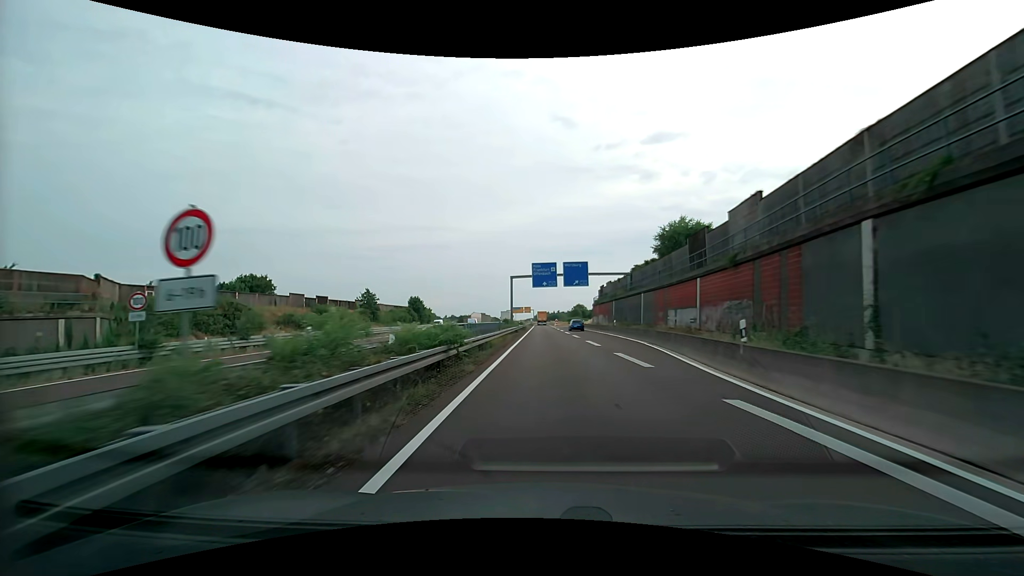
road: motorway_link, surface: asphalt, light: Day
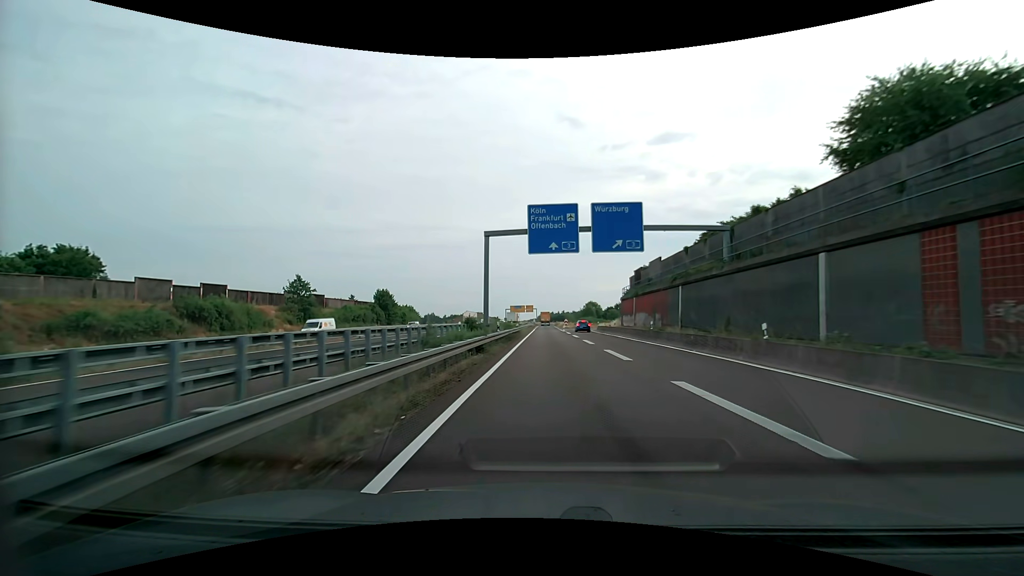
(-0.2, +33.4) m; -1°
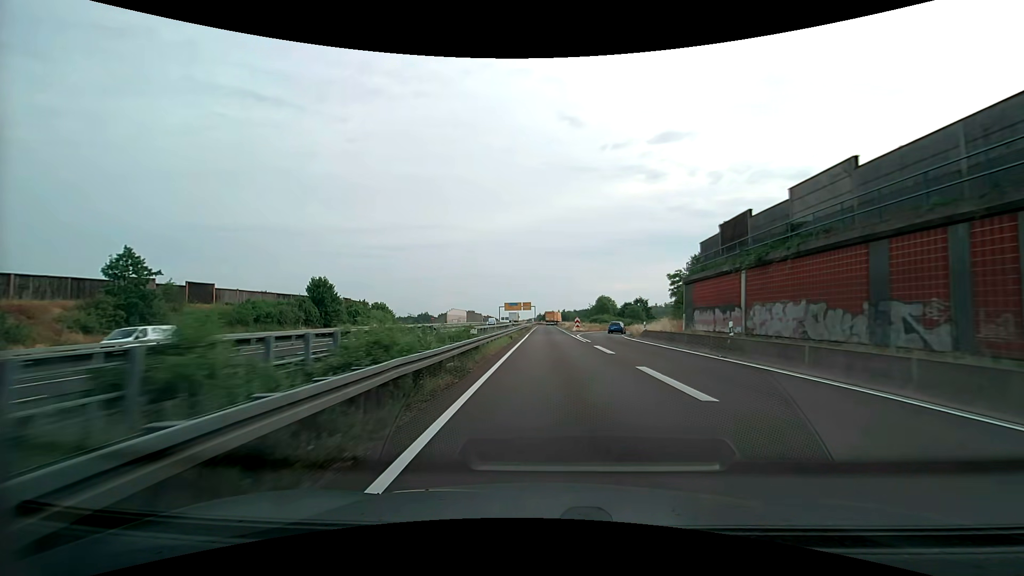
(0.0, +32.4) m; 0°
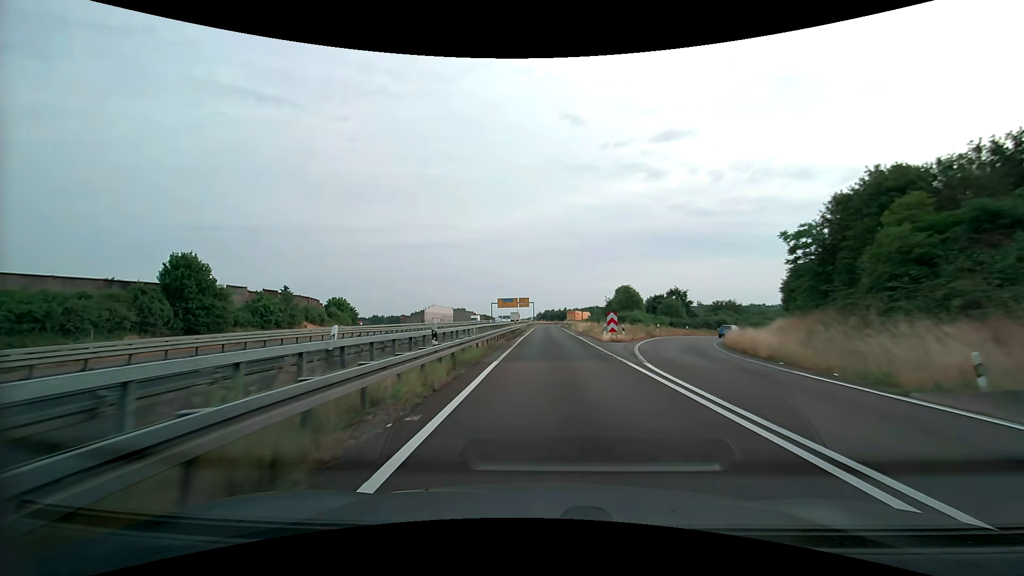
(+0.3, +31.5) m; 0°
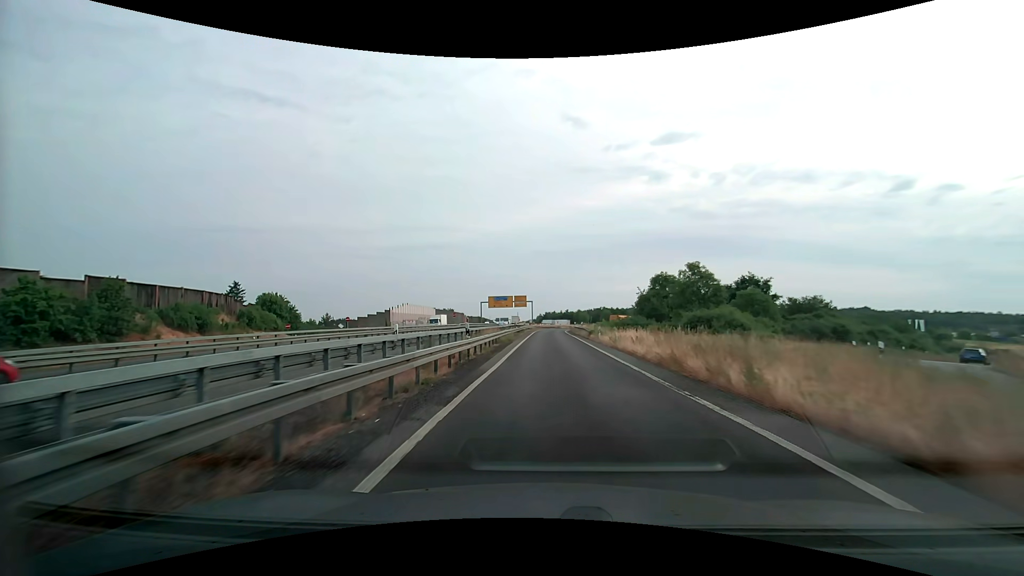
(0.0, +30.7) m; 0°
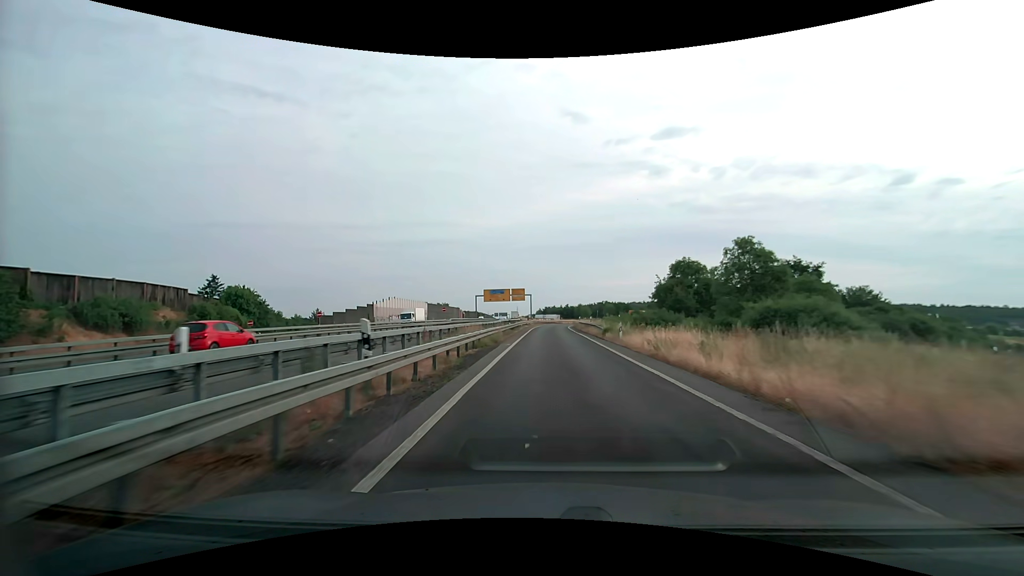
(0.0, +10.0) m; 0°
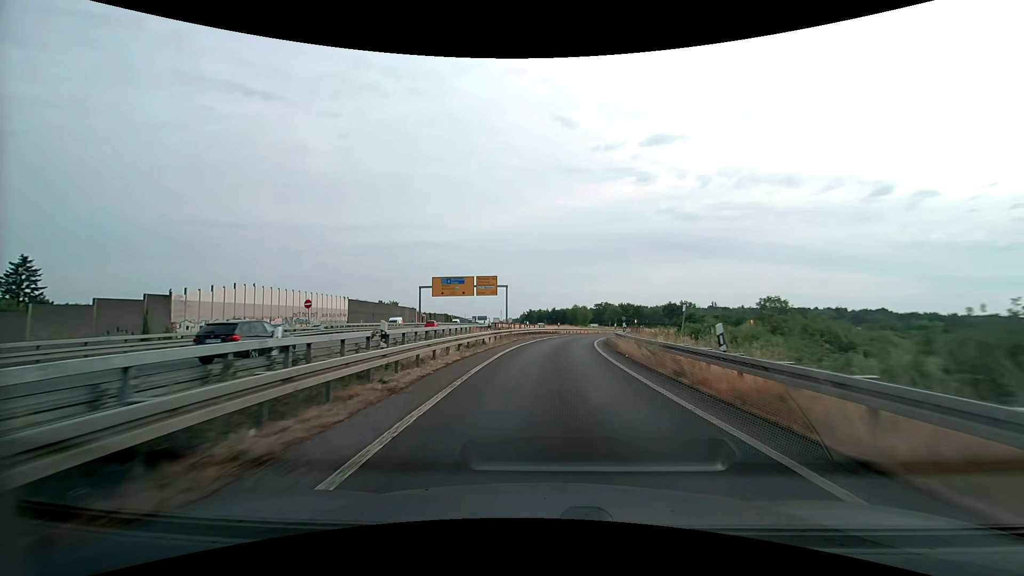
(+0.3, +48.7) m; +2°
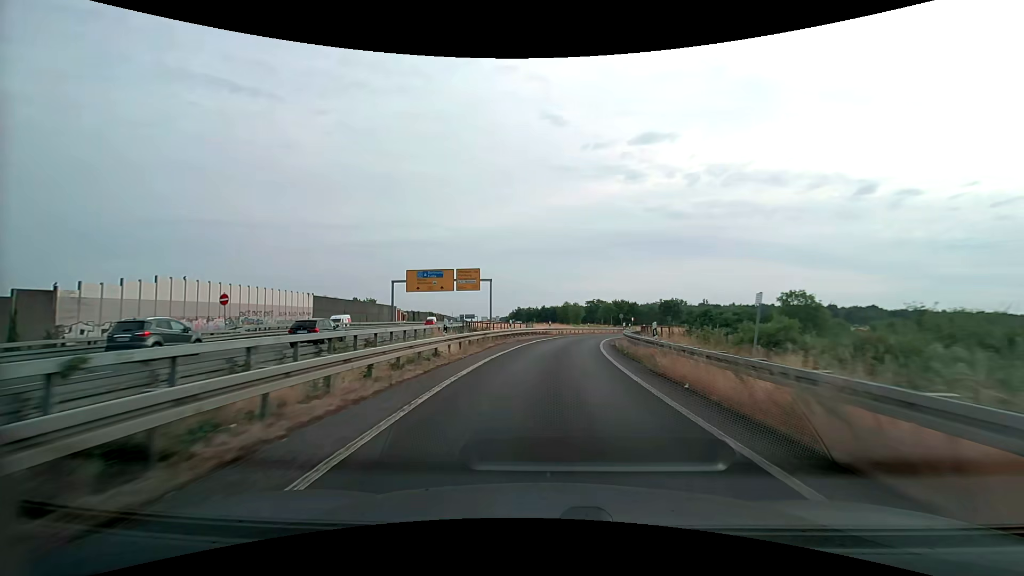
(+0.1, +9.4) m; +1°
(0, +10) (+1, +20) (+2, +30) (+3, +40) (+5, +50) (+8, +59) (+11, +69) (+15, +78) (+19, +87) (+24, +96) m
